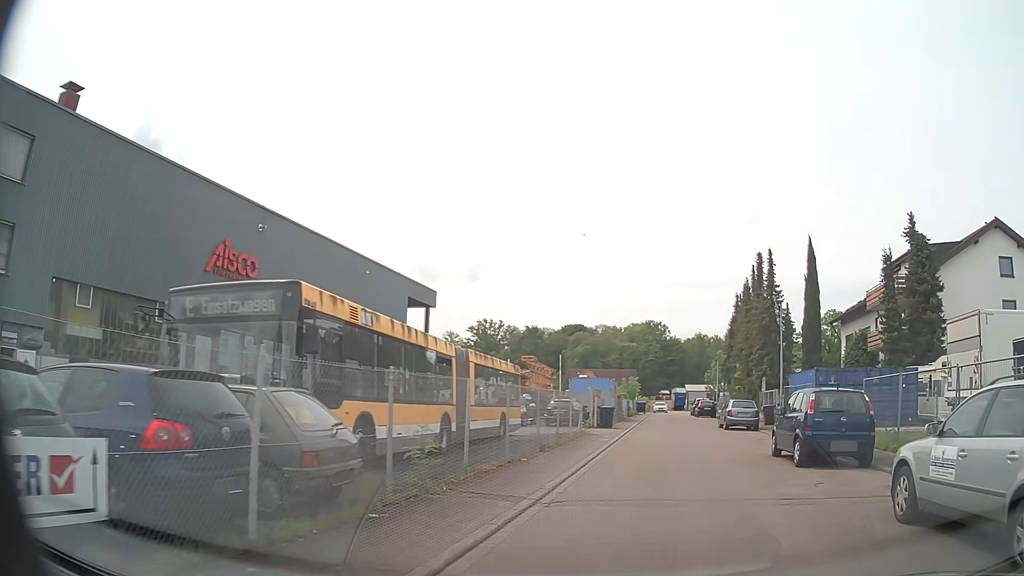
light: Day
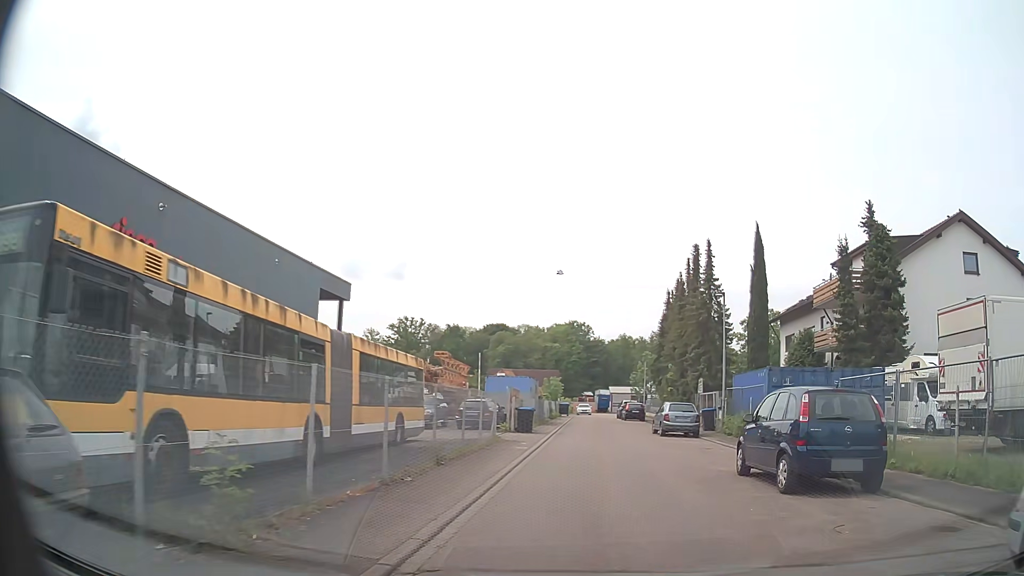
(+0.2, +3.9) m; +7°
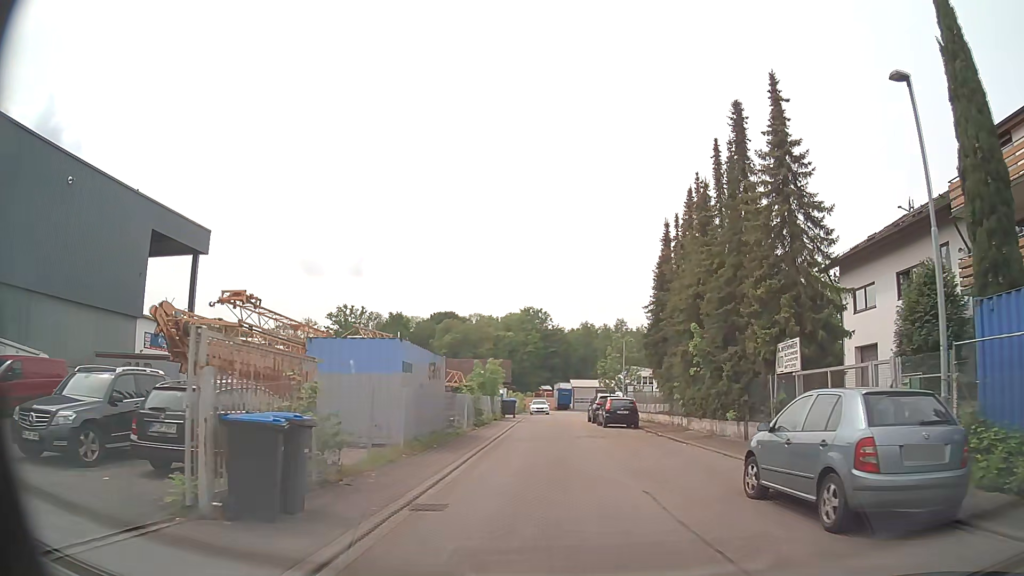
(+0.9, +21.7) m; +2°
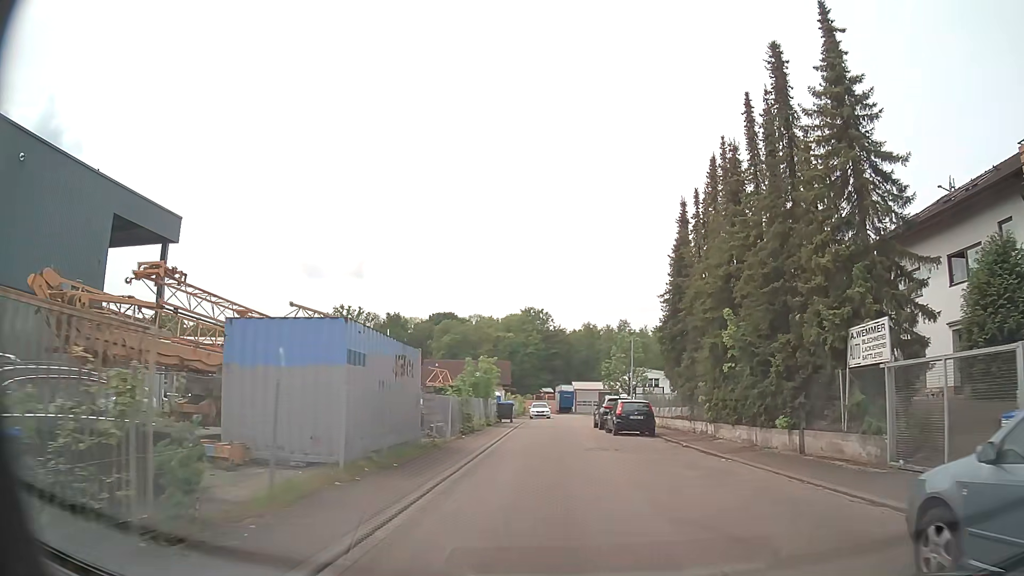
(+0.1, +4.7) m; +1°
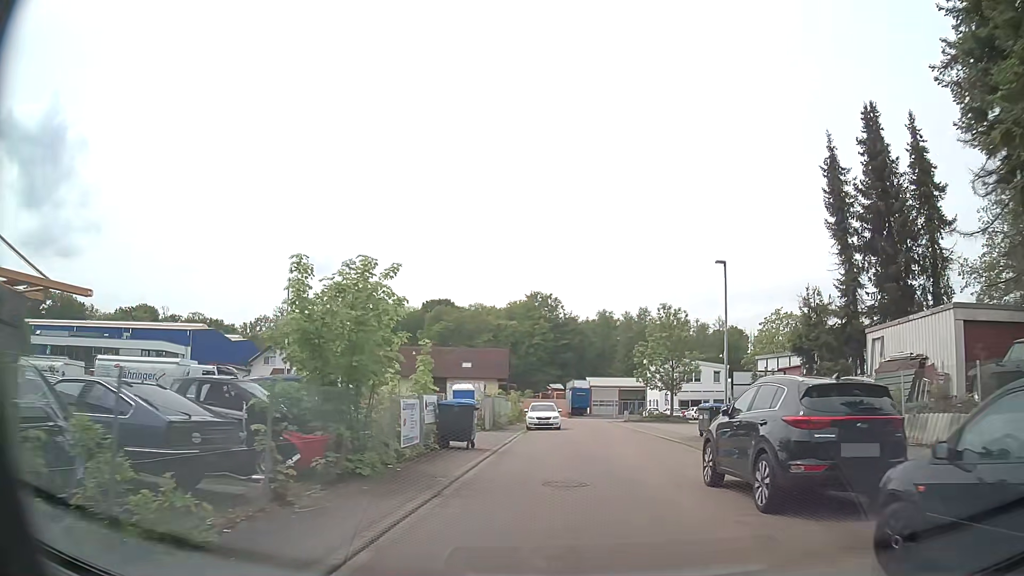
(-0.2, +24.6) m; -2°
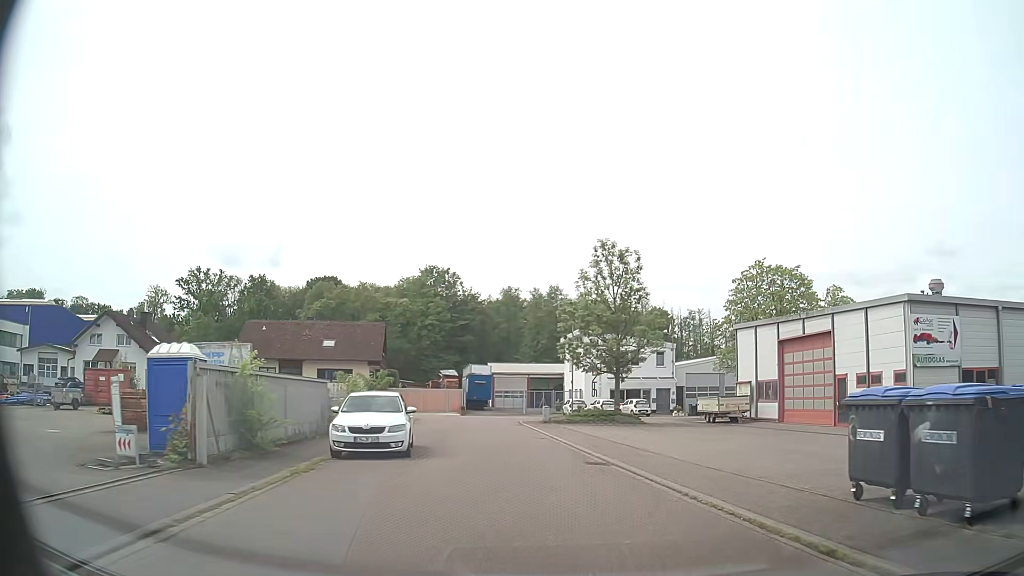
(+1.6, +20.5) m; +9°
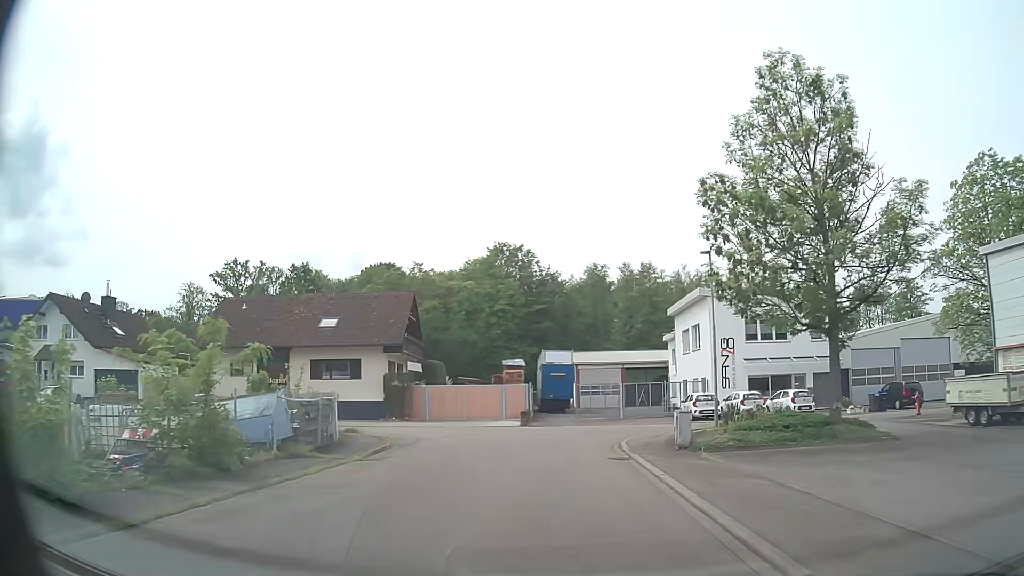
(-1.3, +20.5) m; -8°
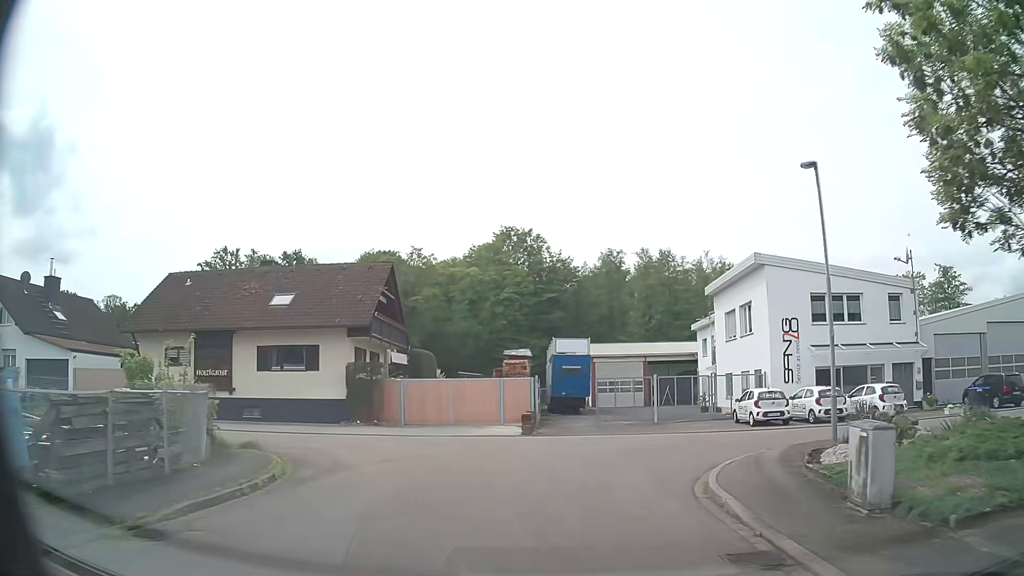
(0.0, +9.2) m; -1°
